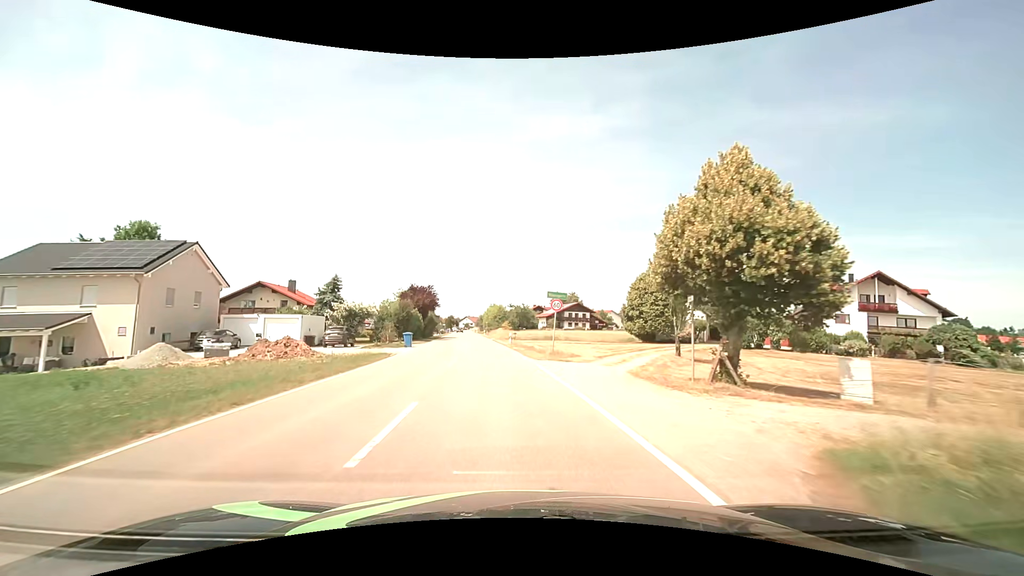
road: tertiary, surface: asphalt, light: Day
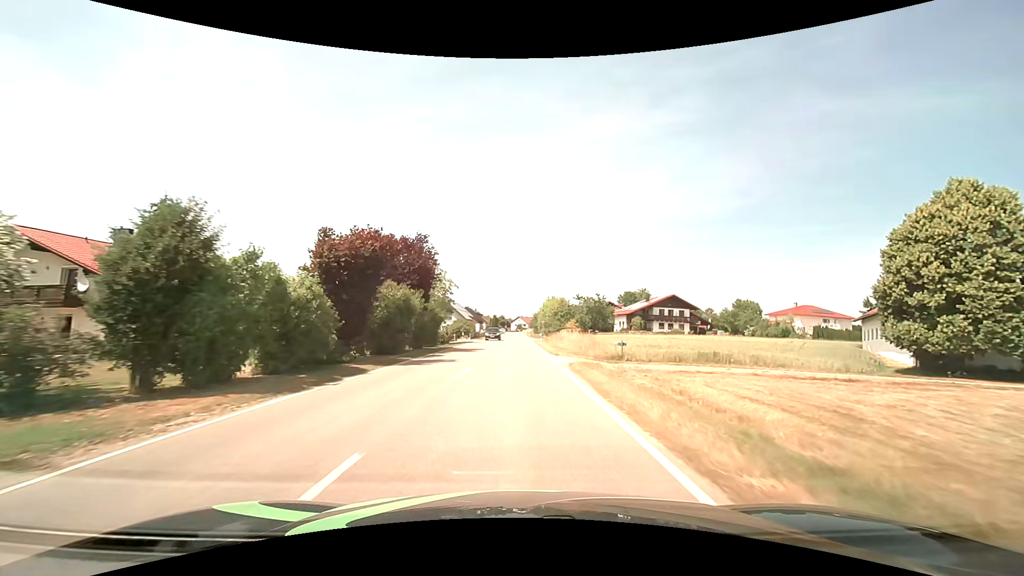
(-2.6, +39.6) m; -6°
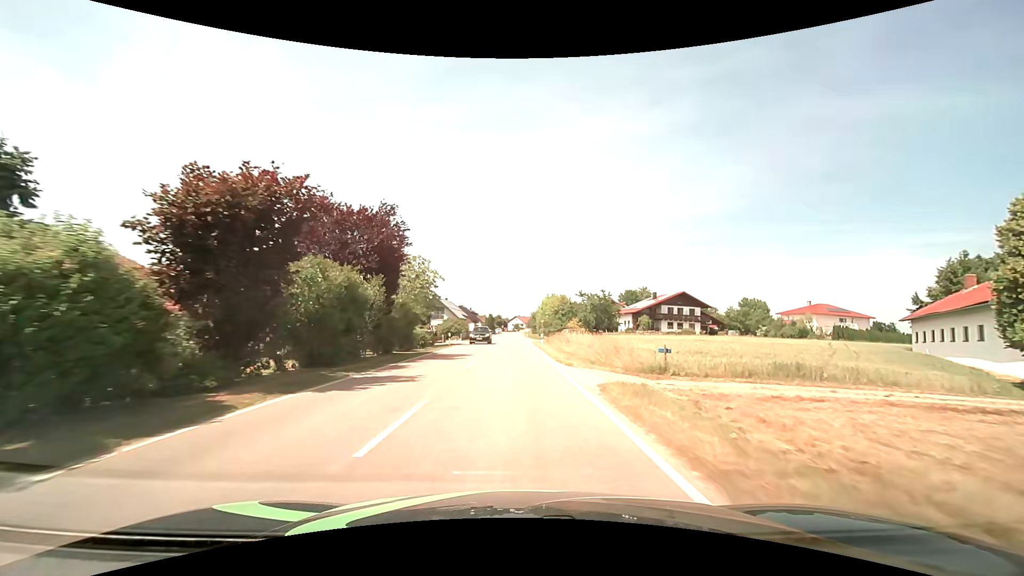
(0.0, +7.8) m; 0°
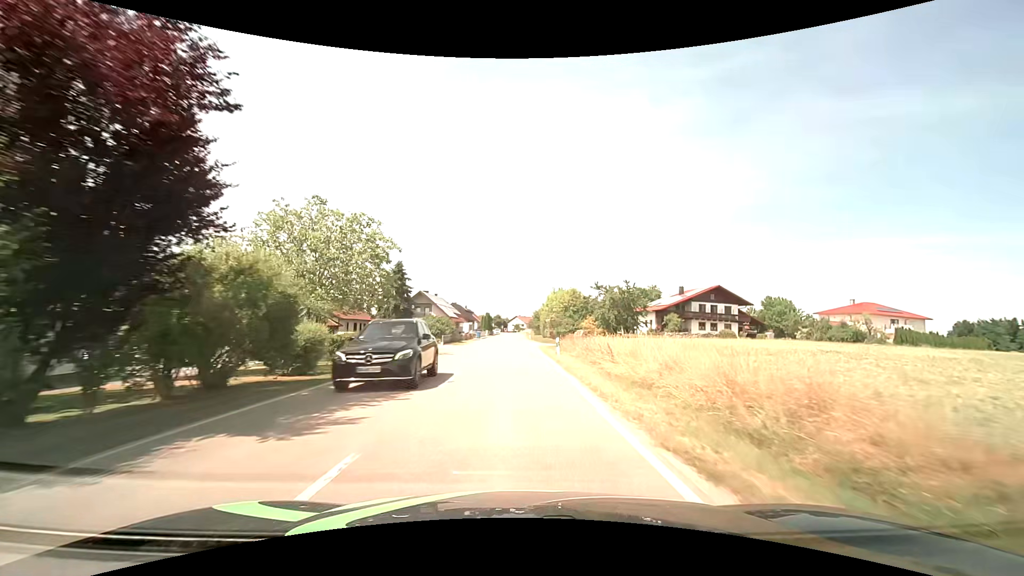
(0.0, +15.7) m; 0°
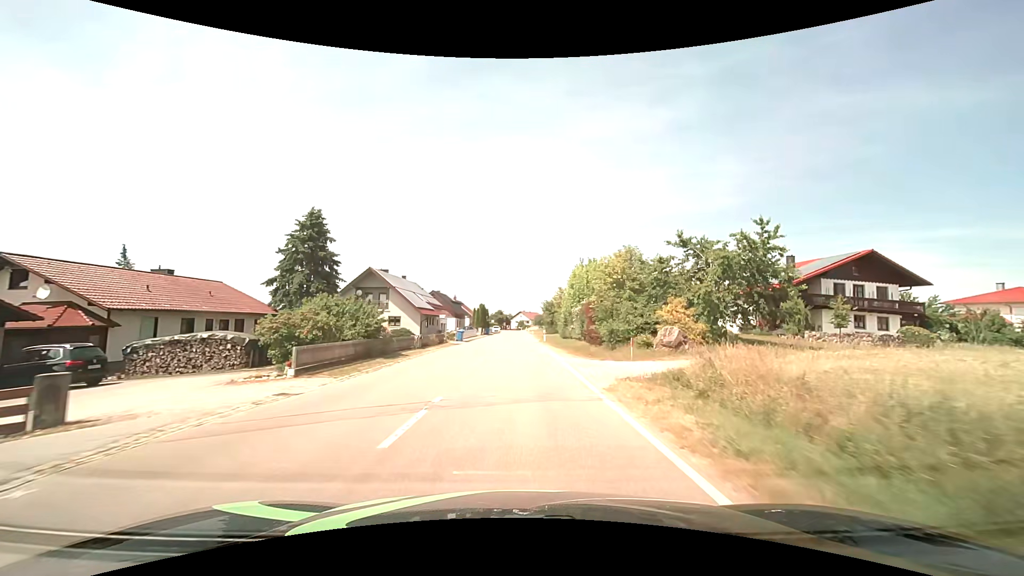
(-0.3, +32.0) m; 0°
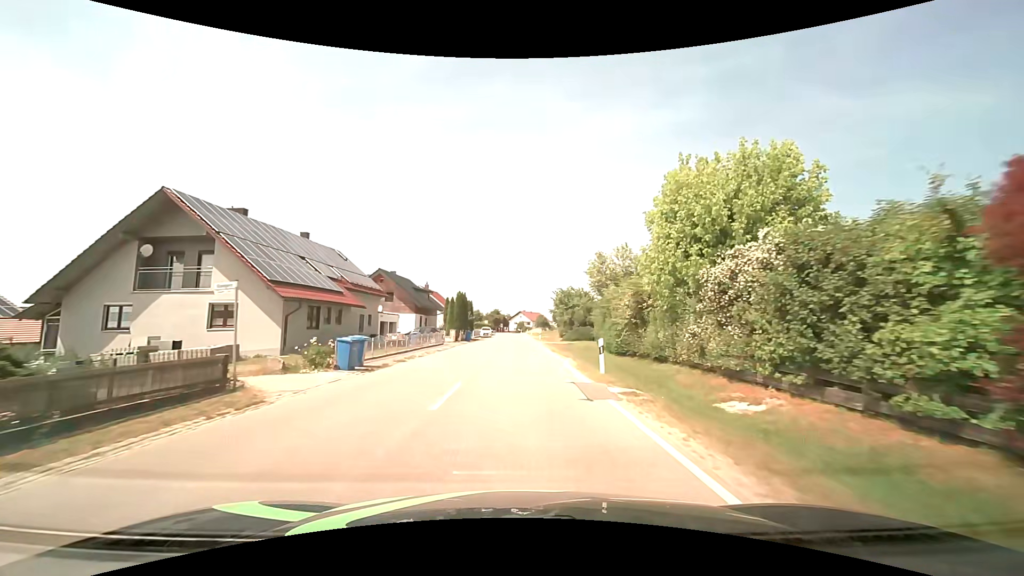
(-0.1, +32.6) m; 0°
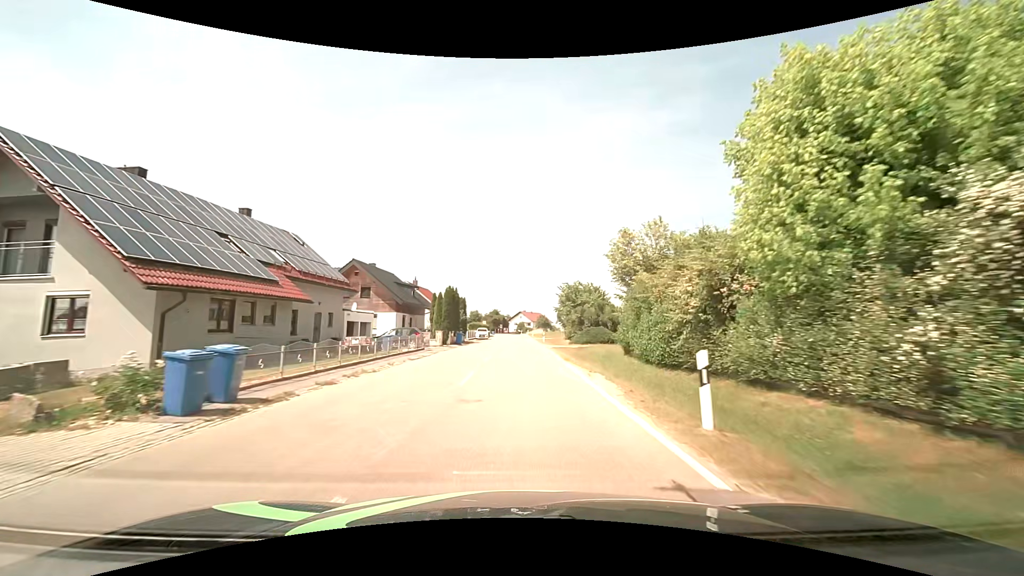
(0.0, +8.2) m; 0°
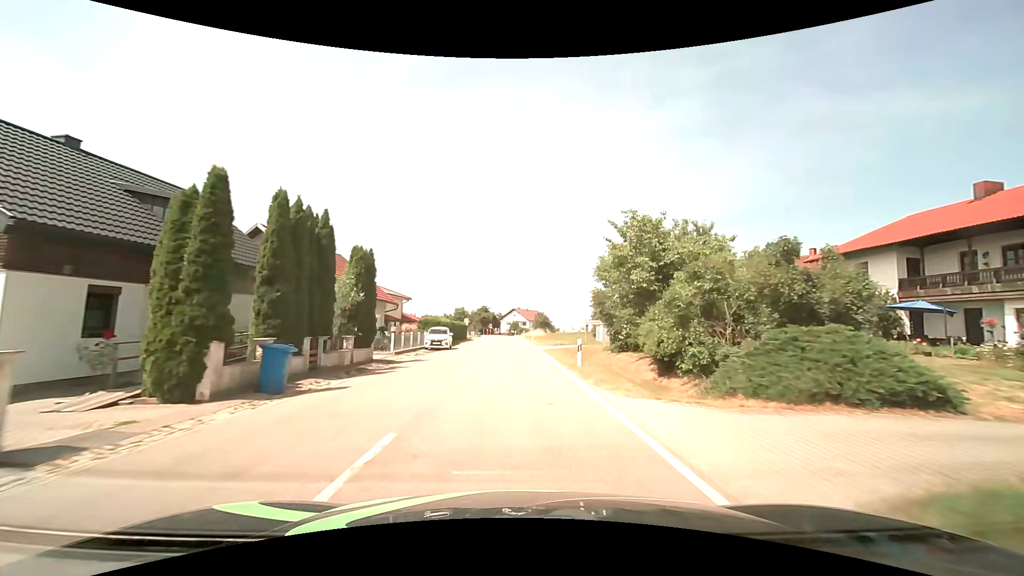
(+0.3, +33.2) m; +1°
(0, +10) (0, +20) (0, +30) (0, +40) (0, +50) (0, +60) (0, +70) (0, +80) (0, +90) (0, +100) m
